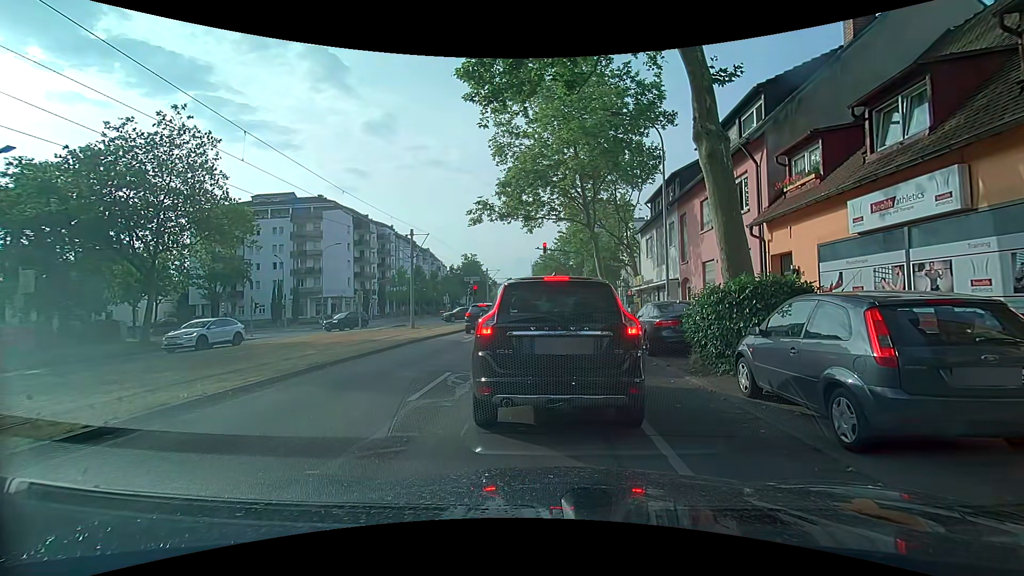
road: tertiary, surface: asphalt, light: Day
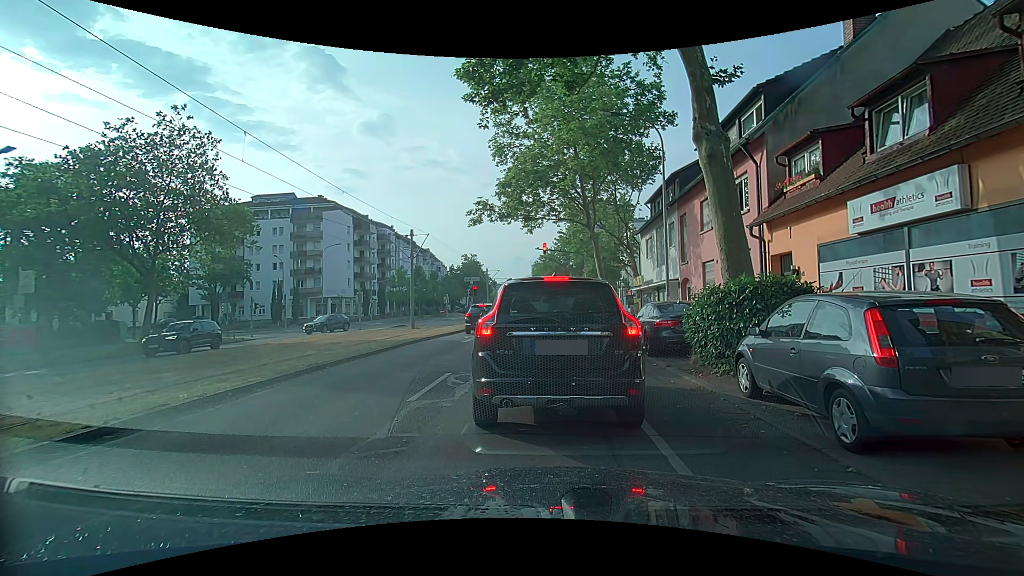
(0.0, +0.1) m; 0°
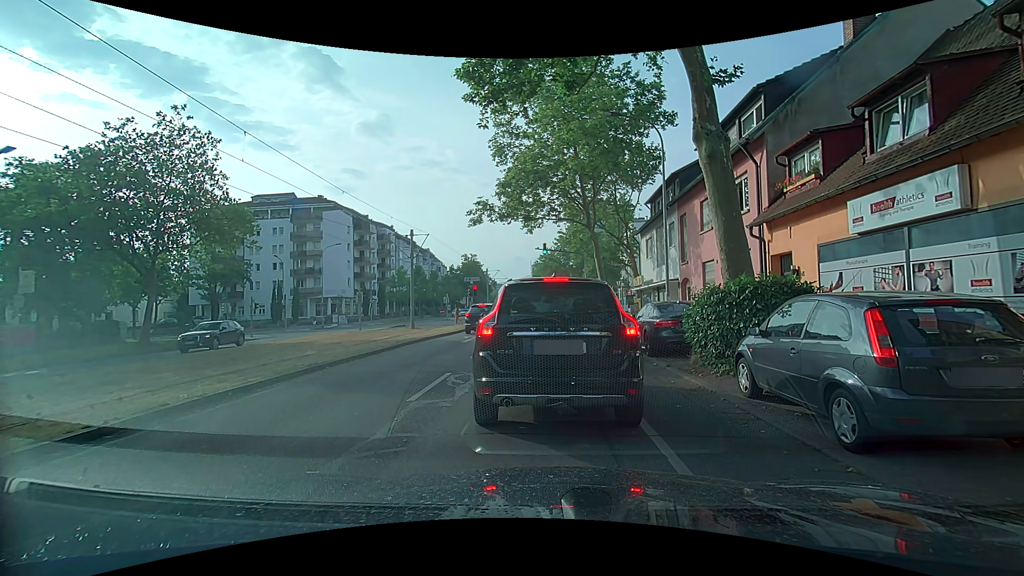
(0.0, 0.0) m; 0°
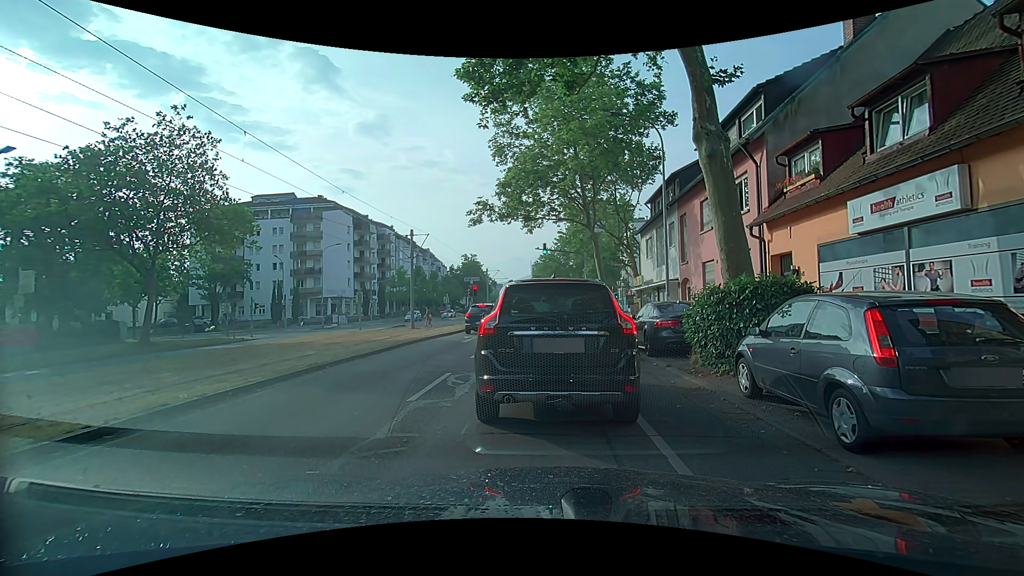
(0.0, 0.0) m; 0°
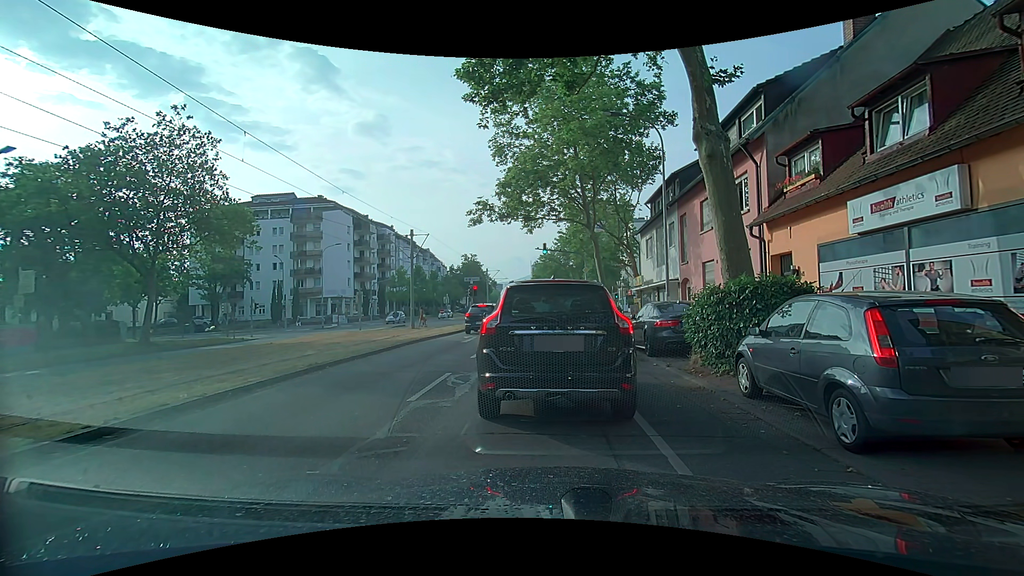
(0.0, 0.0) m; 0°
